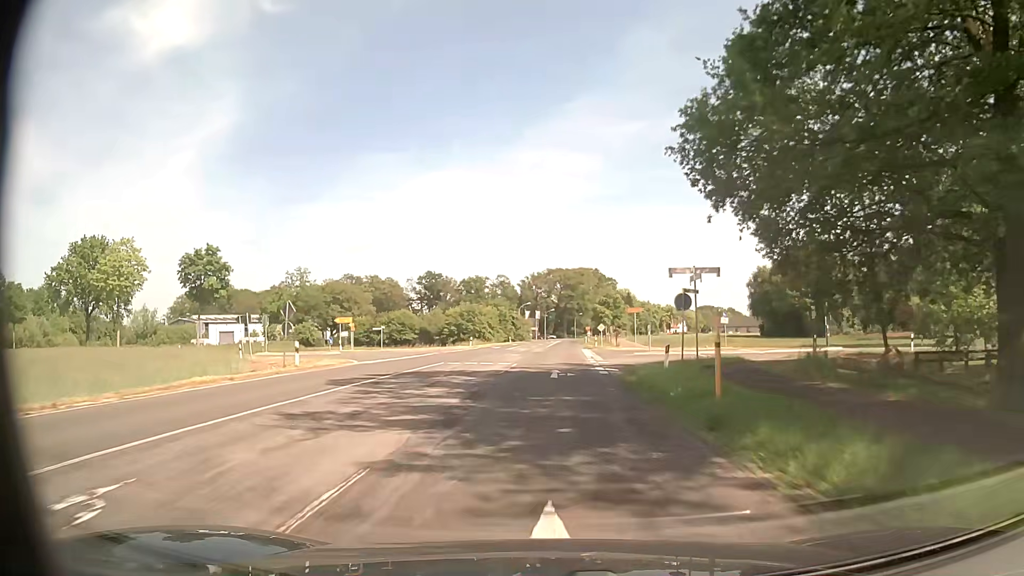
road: secondary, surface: asphalt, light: Day
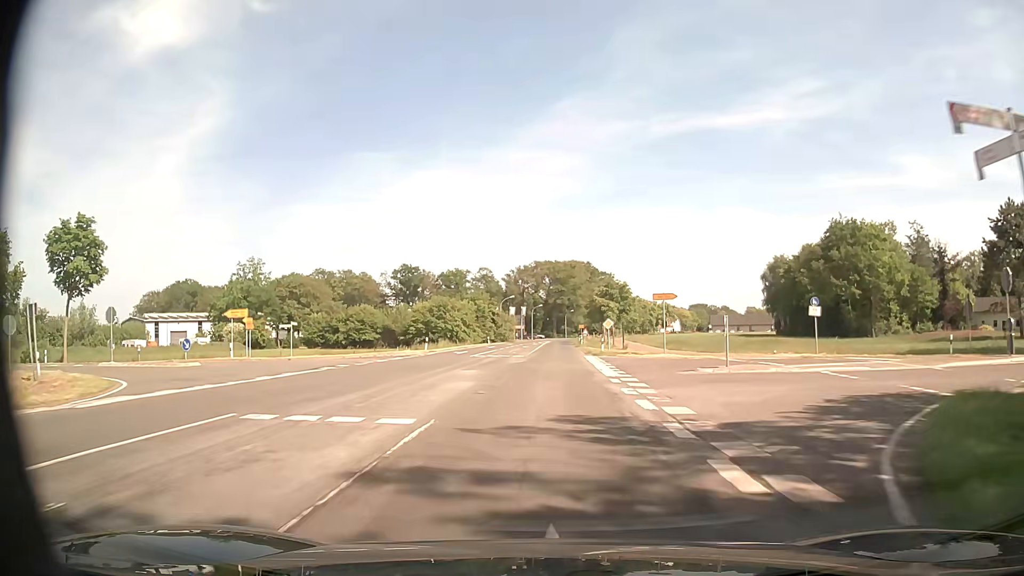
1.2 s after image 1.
(+0.2, +20.5) m; +1°
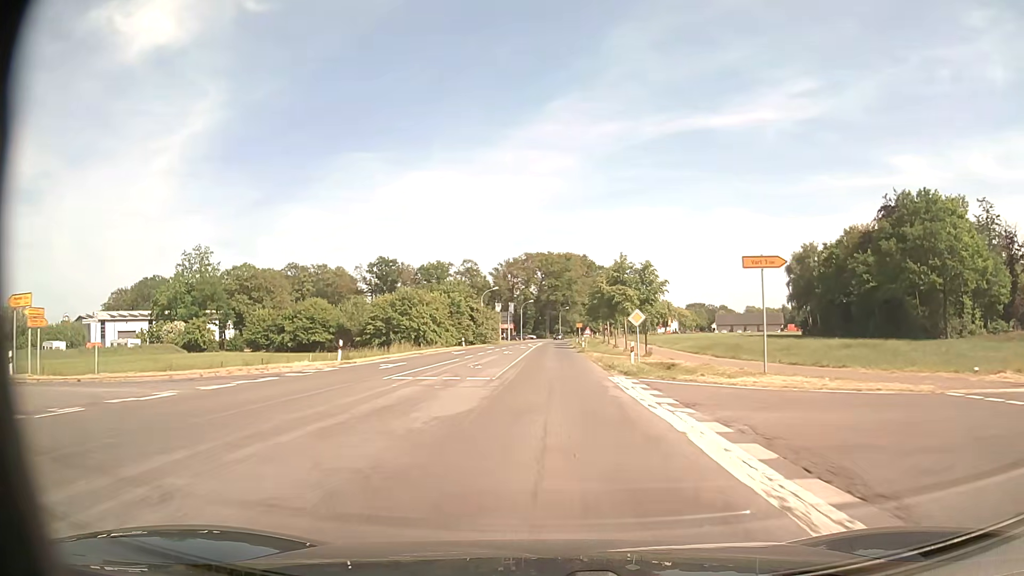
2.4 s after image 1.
(+0.1, +20.3) m; +1°
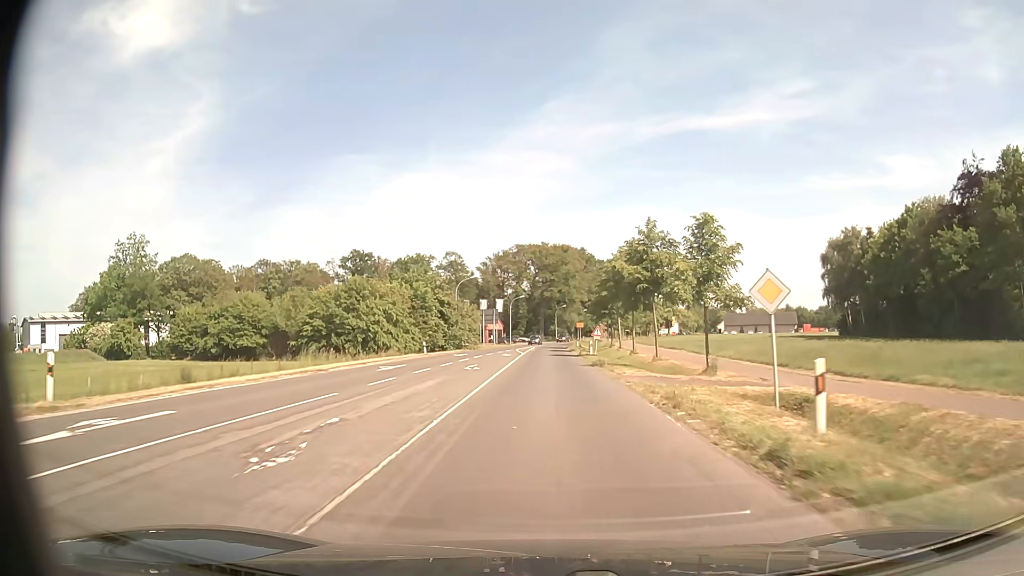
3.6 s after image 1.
(+0.1, +20.1) m; +1°
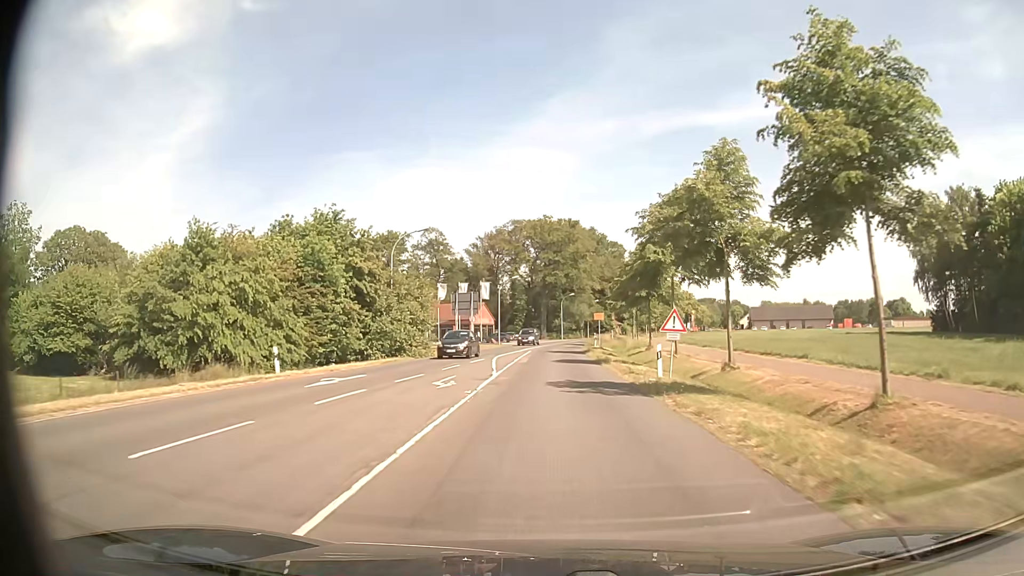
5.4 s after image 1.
(-0.1, +29.4) m; 0°
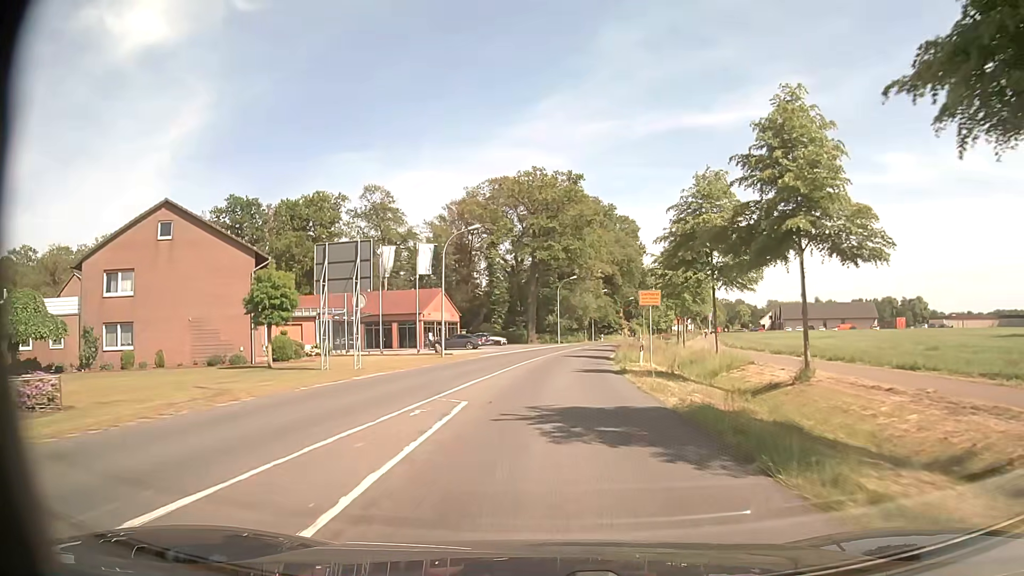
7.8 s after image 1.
(+0.2, +34.8) m; +1°
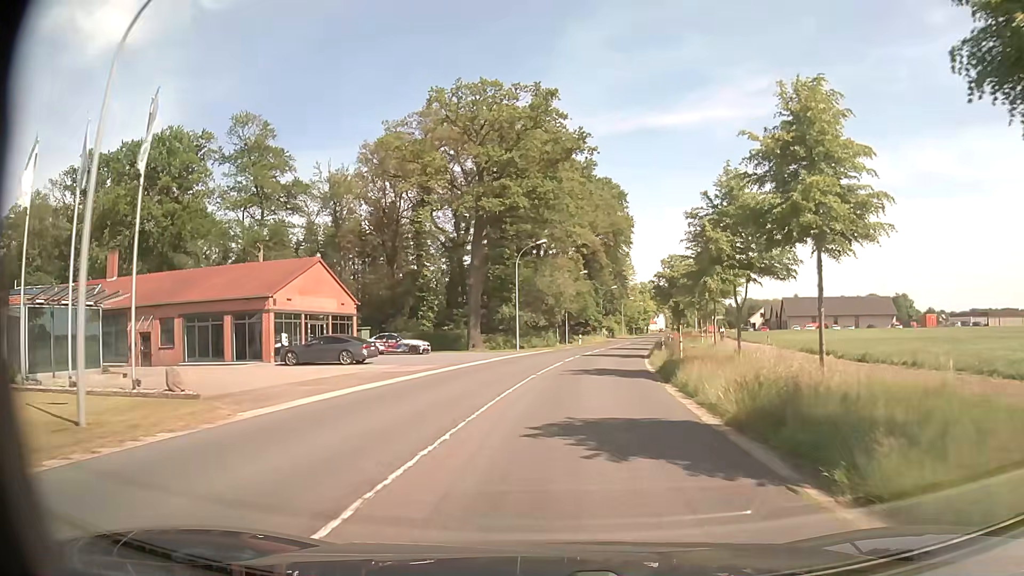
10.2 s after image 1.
(+0.3, +29.1) m; +3°
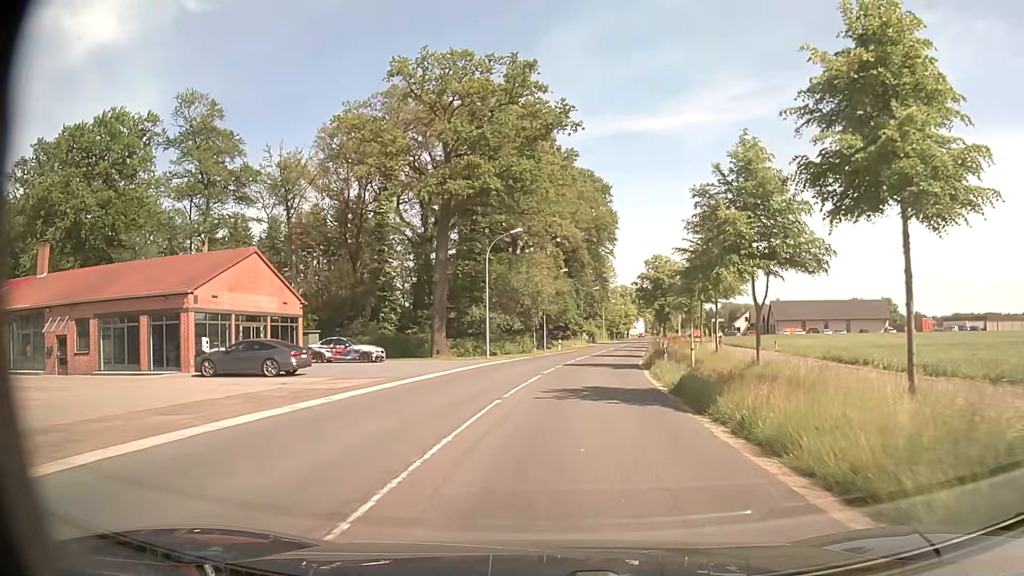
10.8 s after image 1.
(+0.1, +6.6) m; +2°
